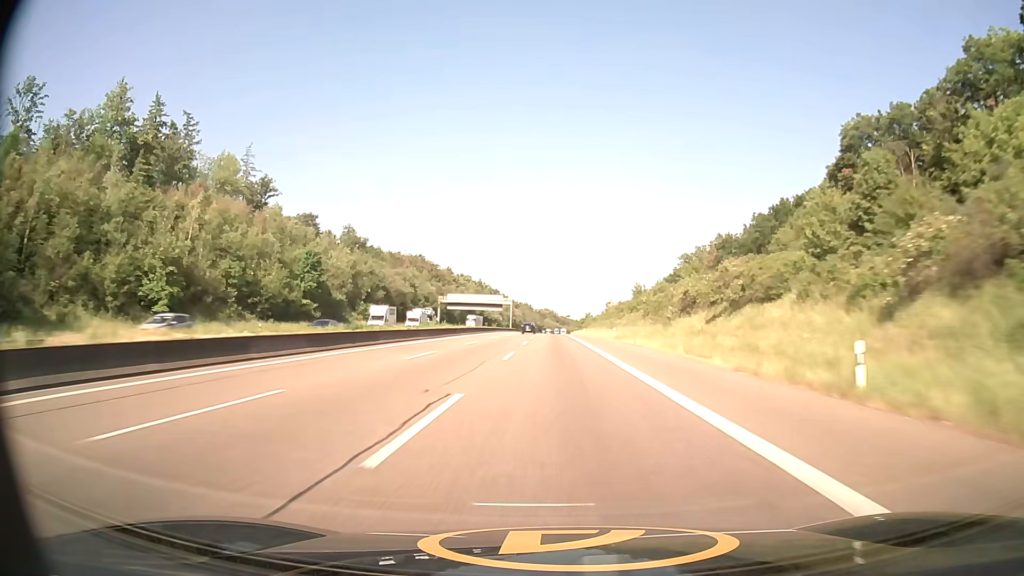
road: motorway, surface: asphalt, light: Day
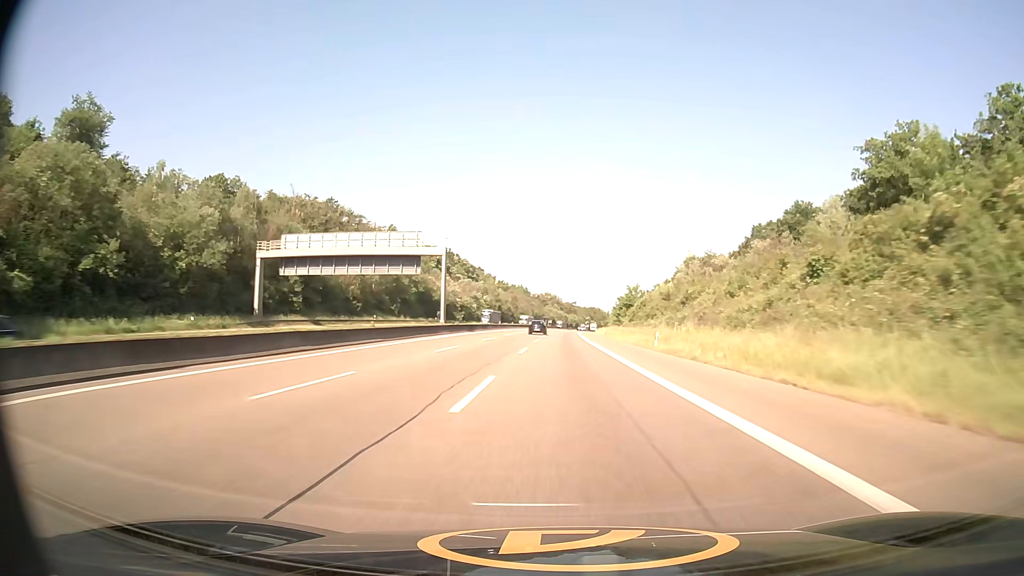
(-0.8, +121.2) m; 0°
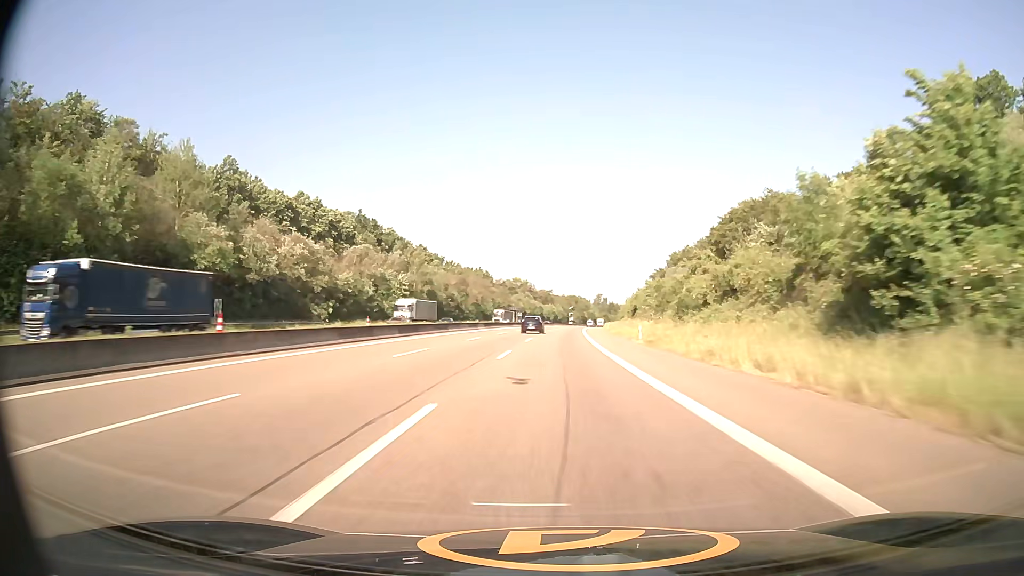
(+1.6, +95.1) m; +2°
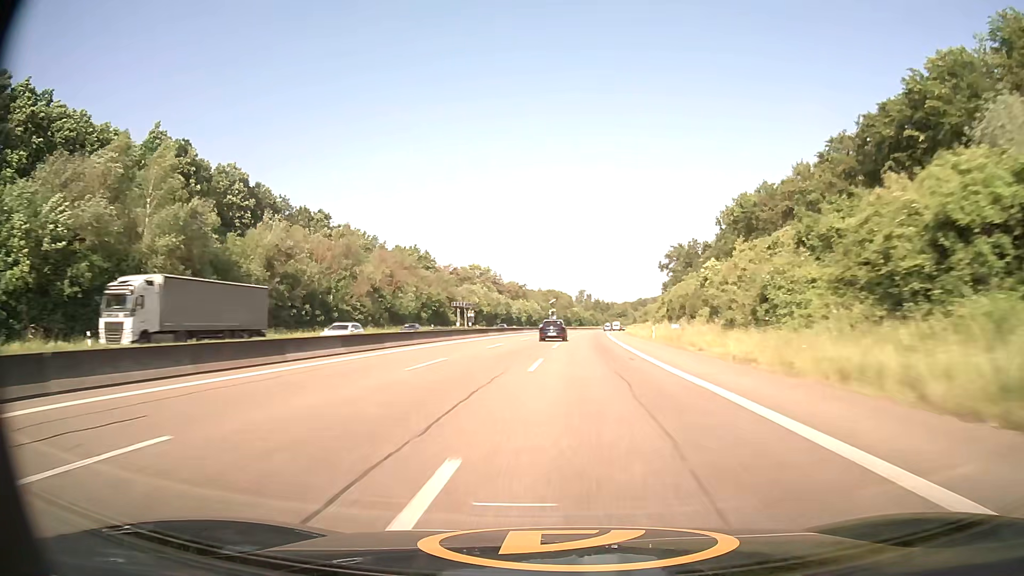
(+1.4, +92.7) m; +2°
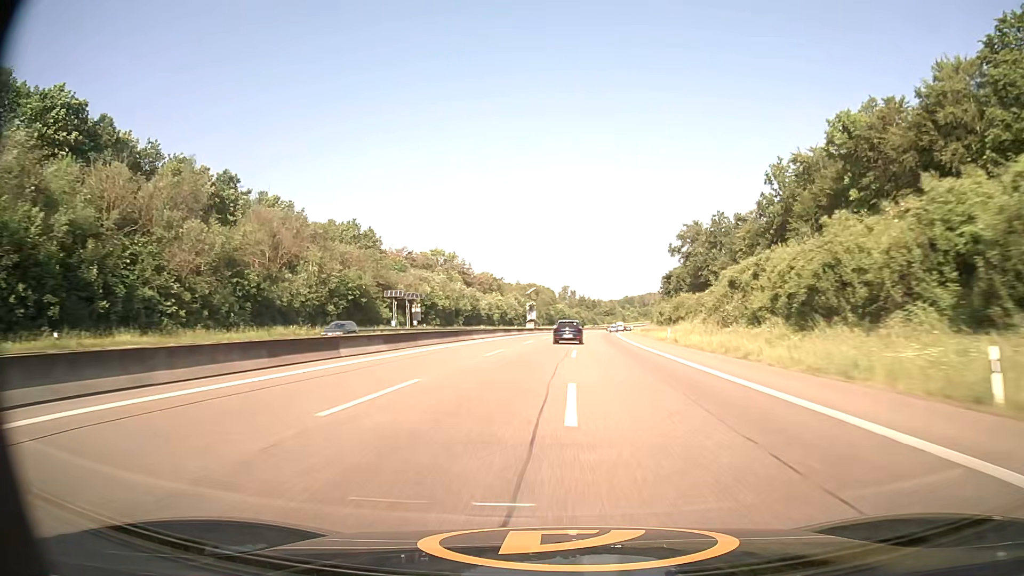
(+0.4, +45.2) m; +1°
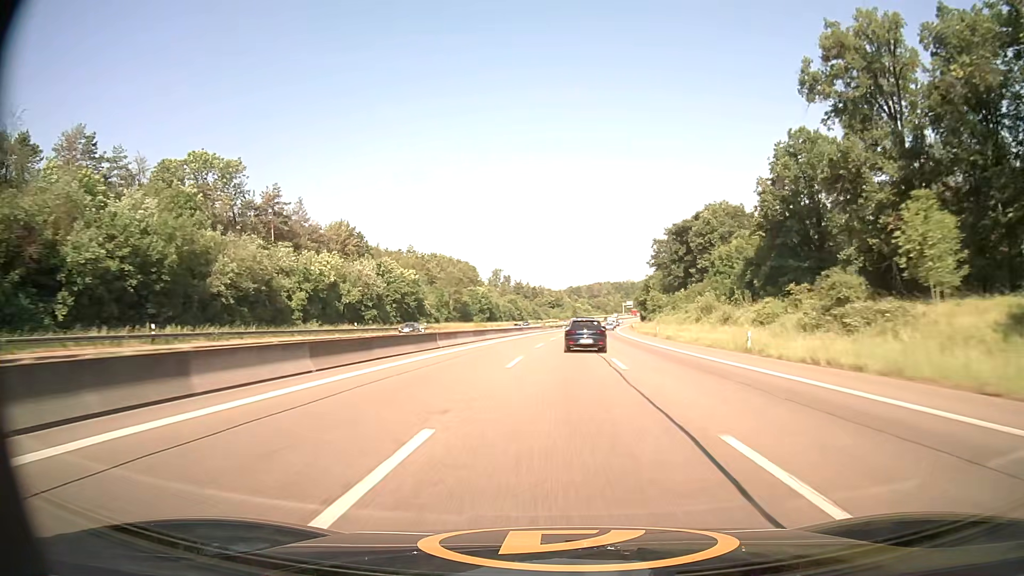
(+5.3, +114.3) m; +6°
